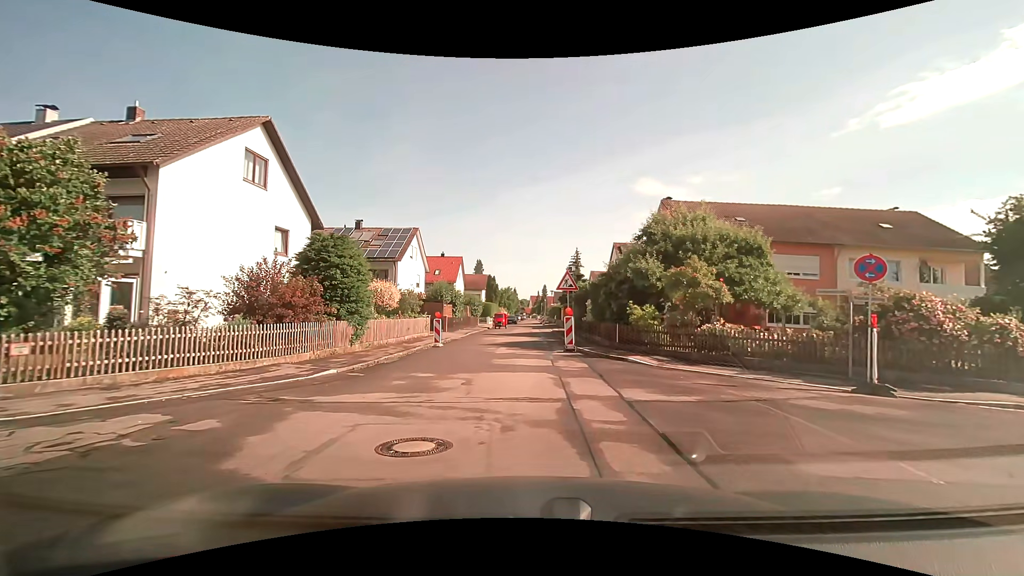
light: Day
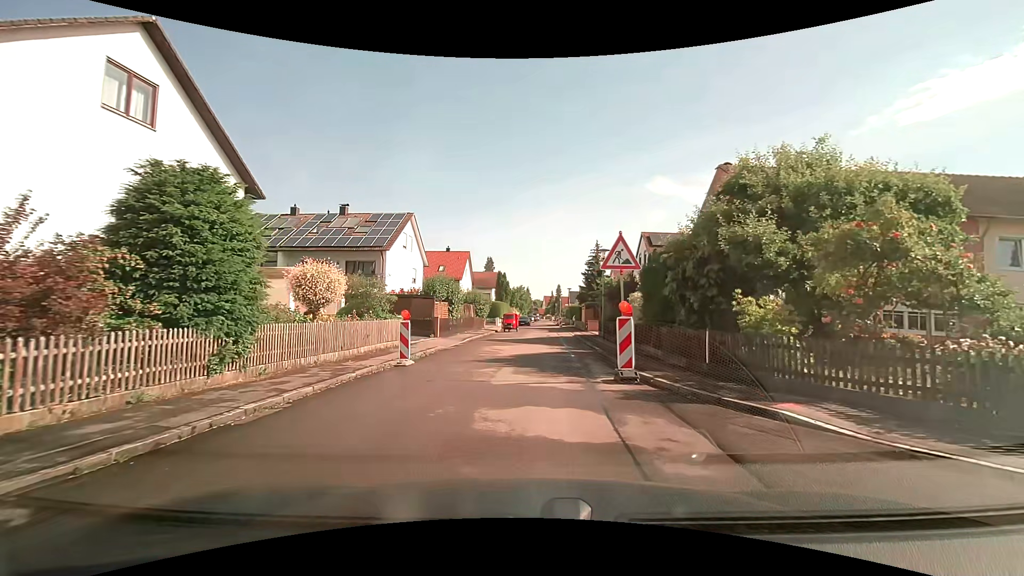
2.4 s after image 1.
(-0.3, +8.3) m; -3°
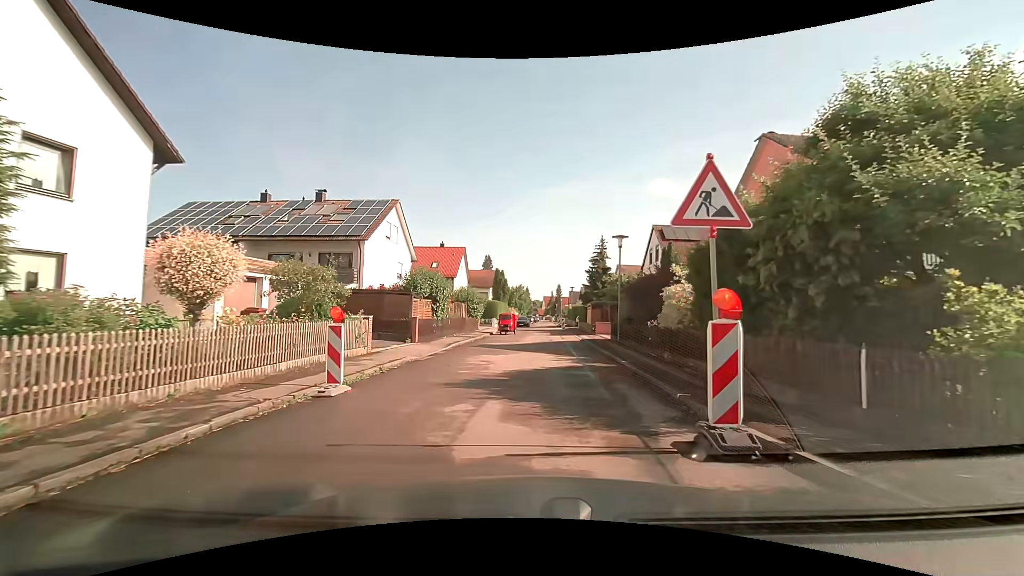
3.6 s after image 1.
(0.0, +5.1) m; 0°
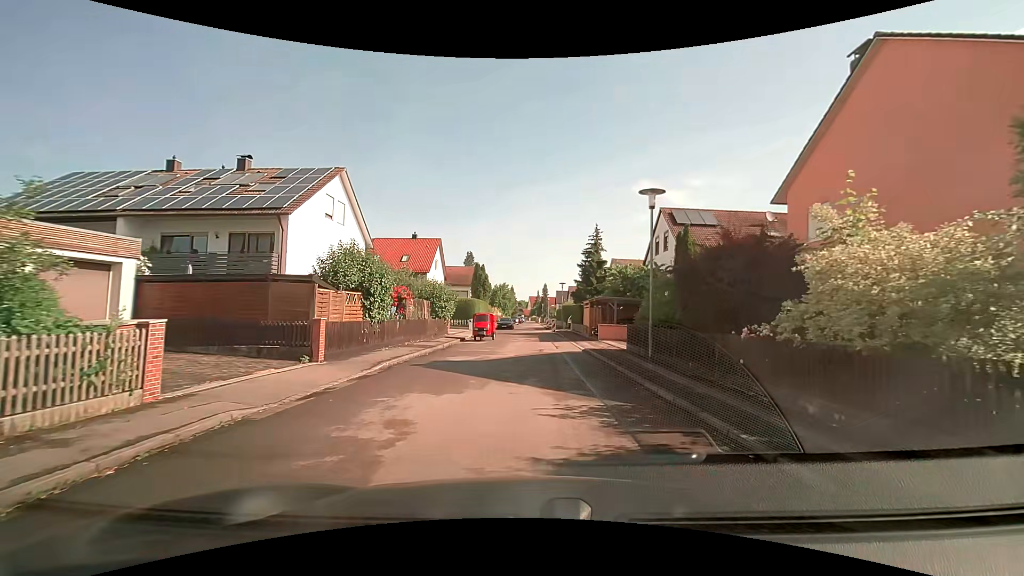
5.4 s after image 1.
(+0.2, +8.5) m; +2°
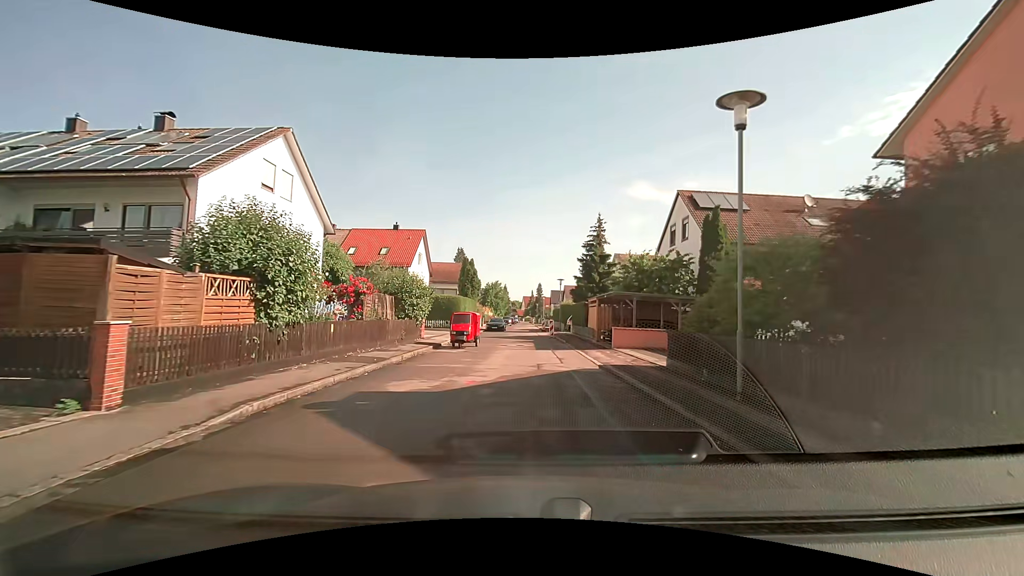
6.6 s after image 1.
(0.0, +6.4) m; +1°
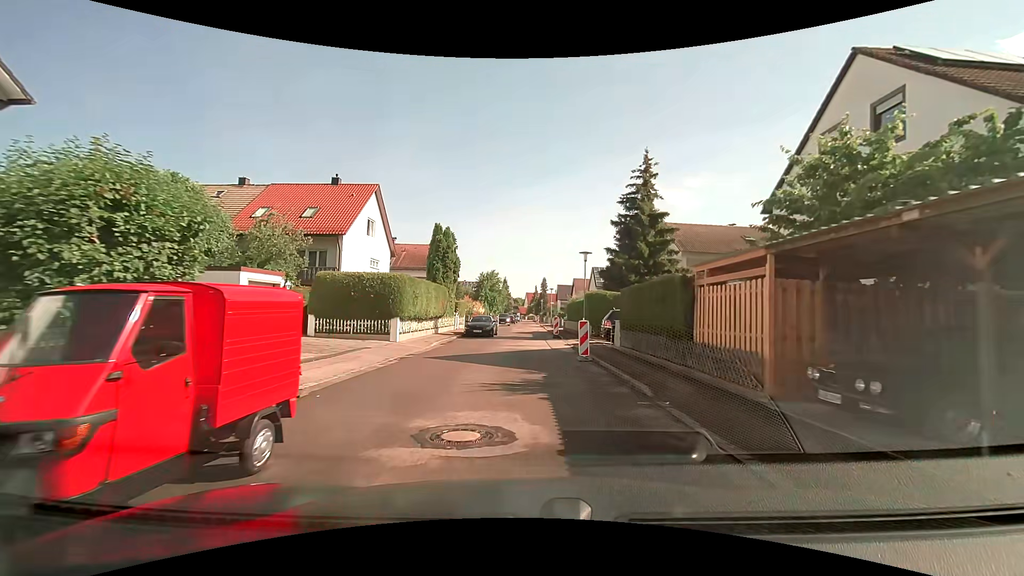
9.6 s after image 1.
(+0.1, +18.9) m; 0°
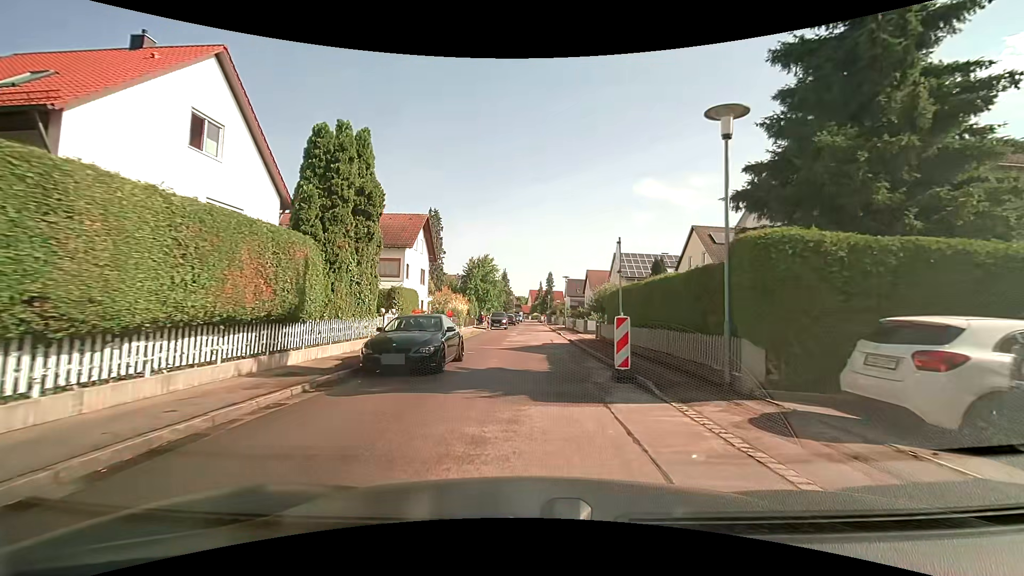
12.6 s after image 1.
(-0.2, +20.1) m; -1°
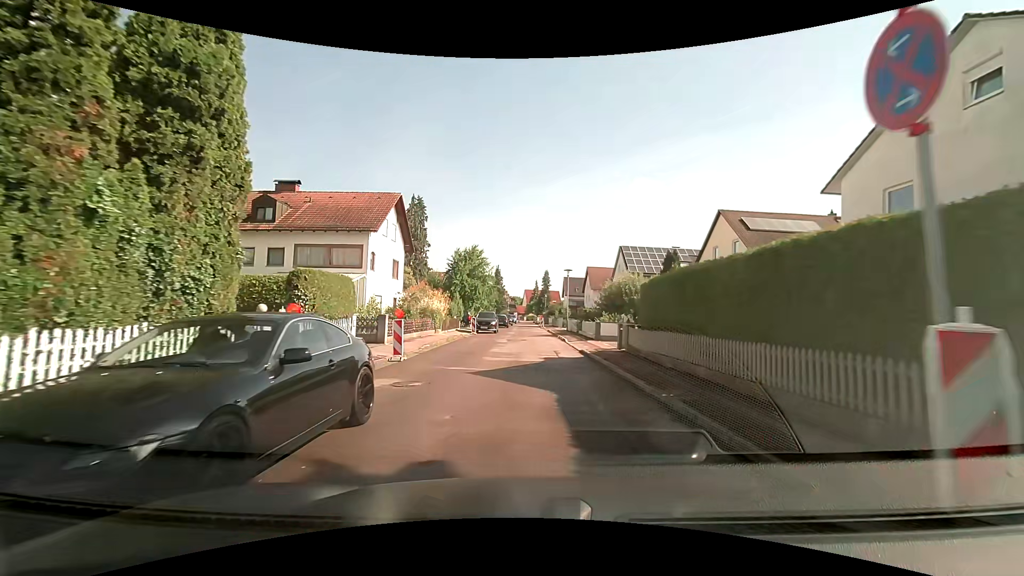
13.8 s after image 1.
(+0.1, +8.2) m; +1°
(0, +10) (0, +20) (0, +30) (0, +40) (0, +50) (0, +60) (0, +70) (0, +80) (0, +90) (0, +100) m
